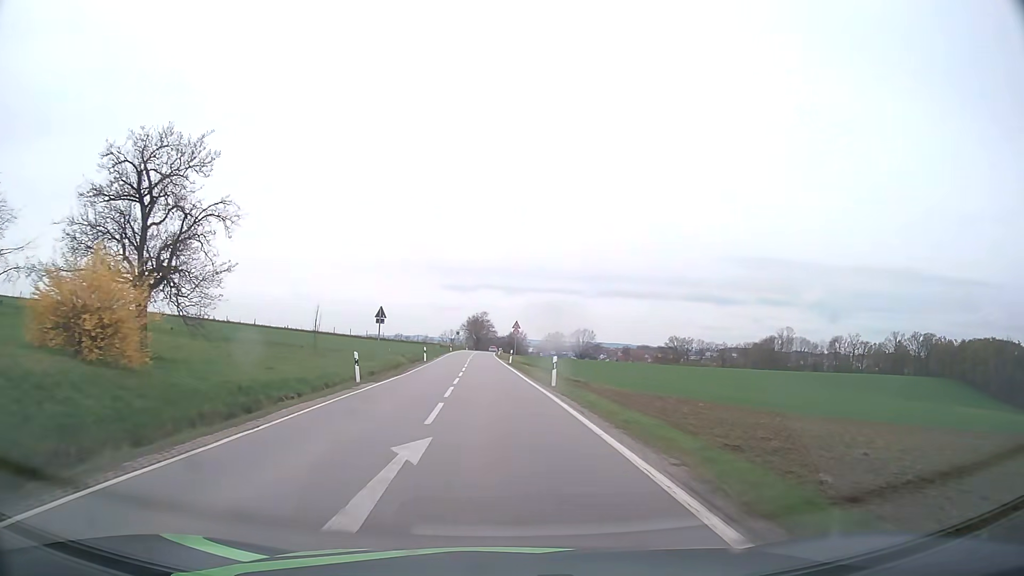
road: secondary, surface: asphalt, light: Day
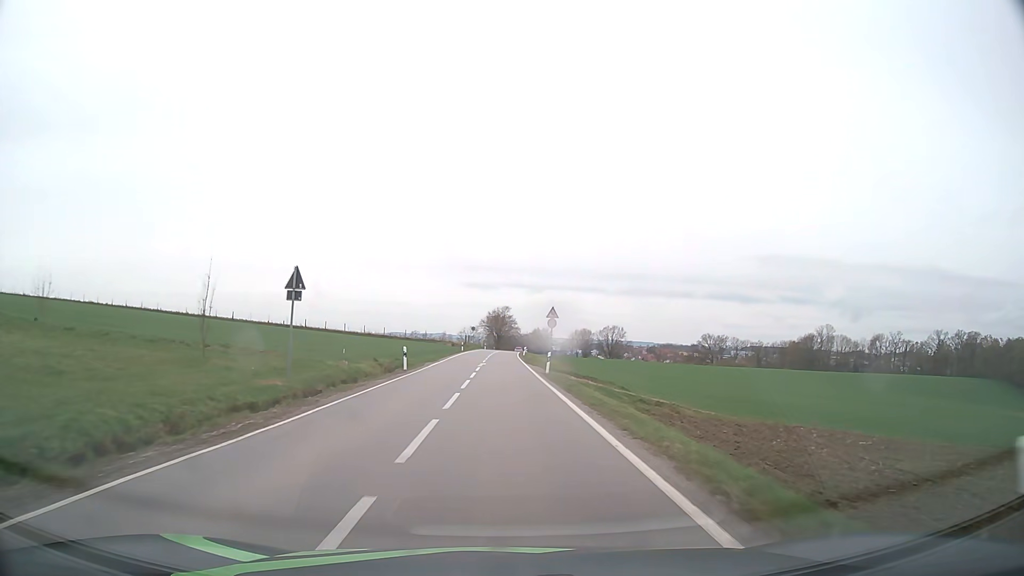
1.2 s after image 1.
(-0.5, +21.5) m; -2°
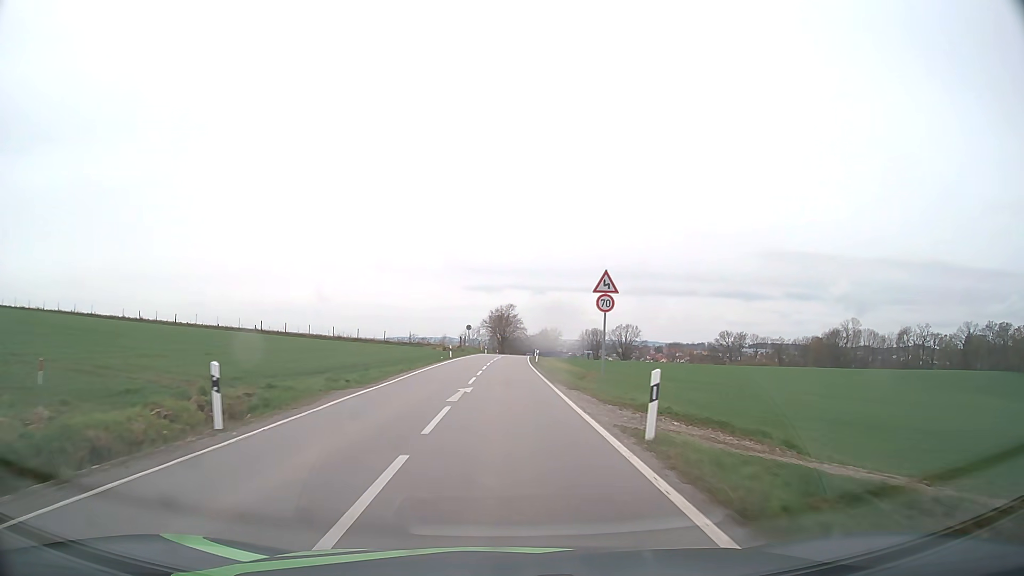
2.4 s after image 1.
(-0.1, +21.9) m; 0°
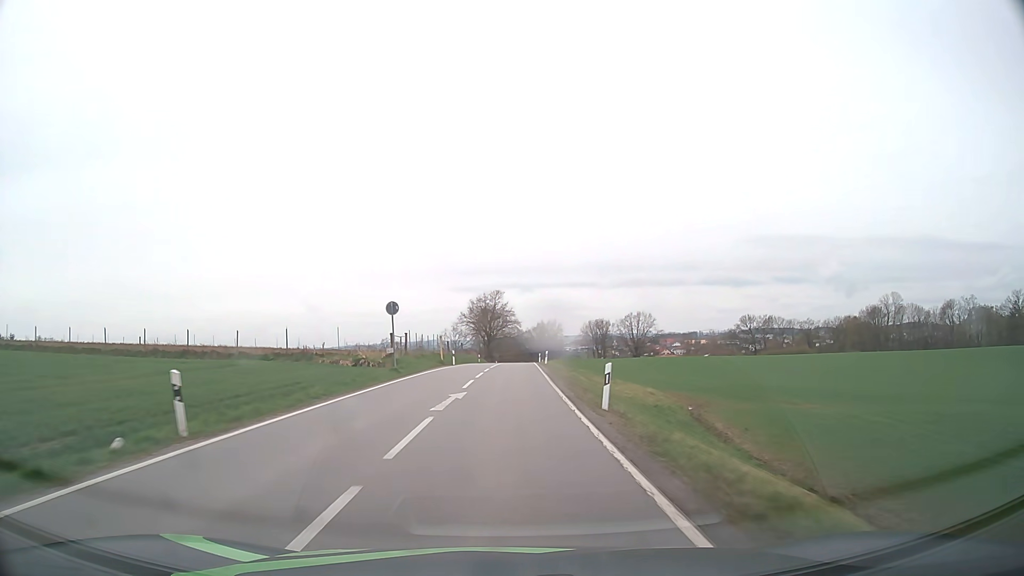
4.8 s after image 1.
(+0.3, +44.3) m; +1°
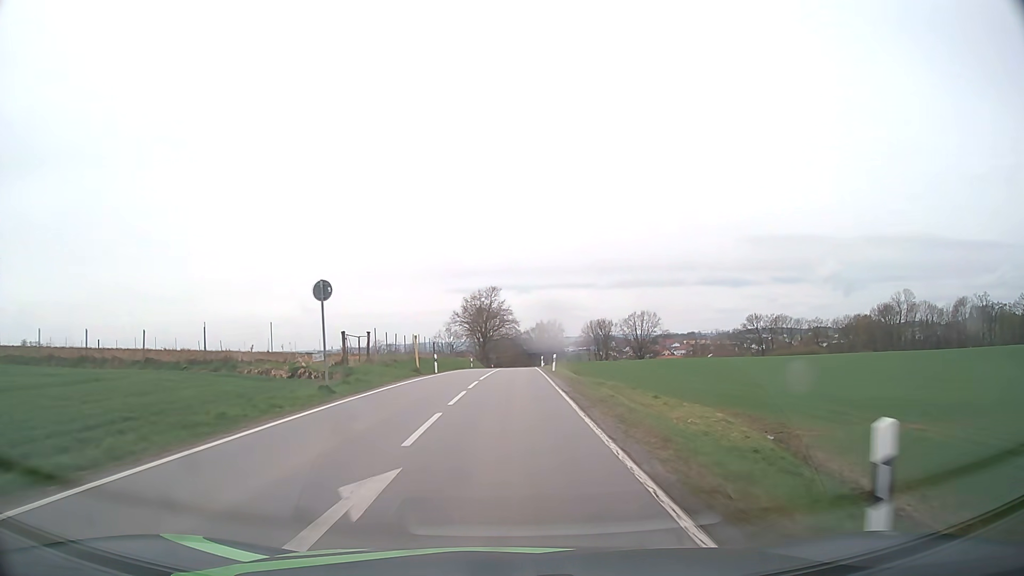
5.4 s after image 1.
(0.0, +11.0) m; 0°
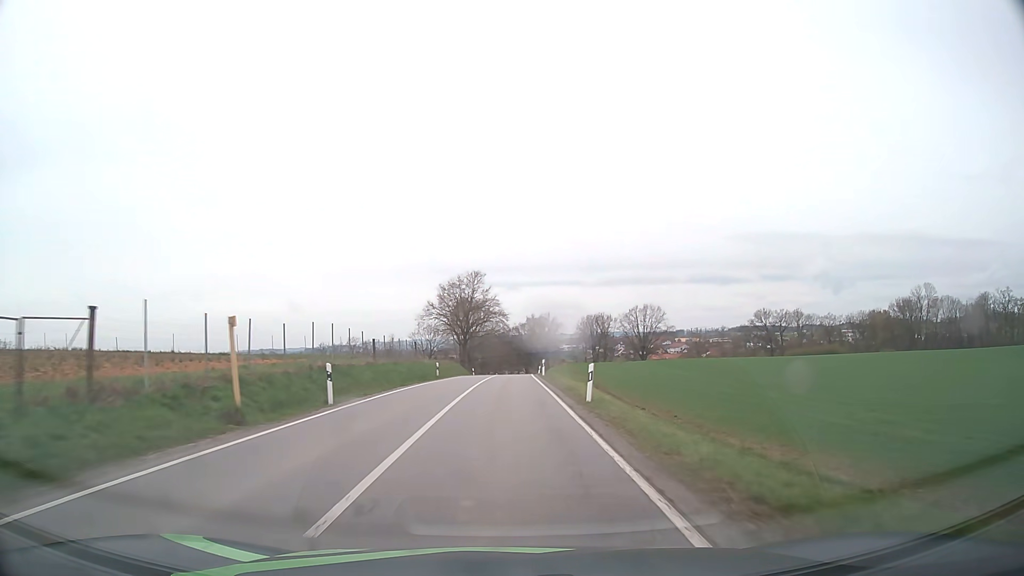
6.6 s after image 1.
(+0.2, +22.0) m; +1°
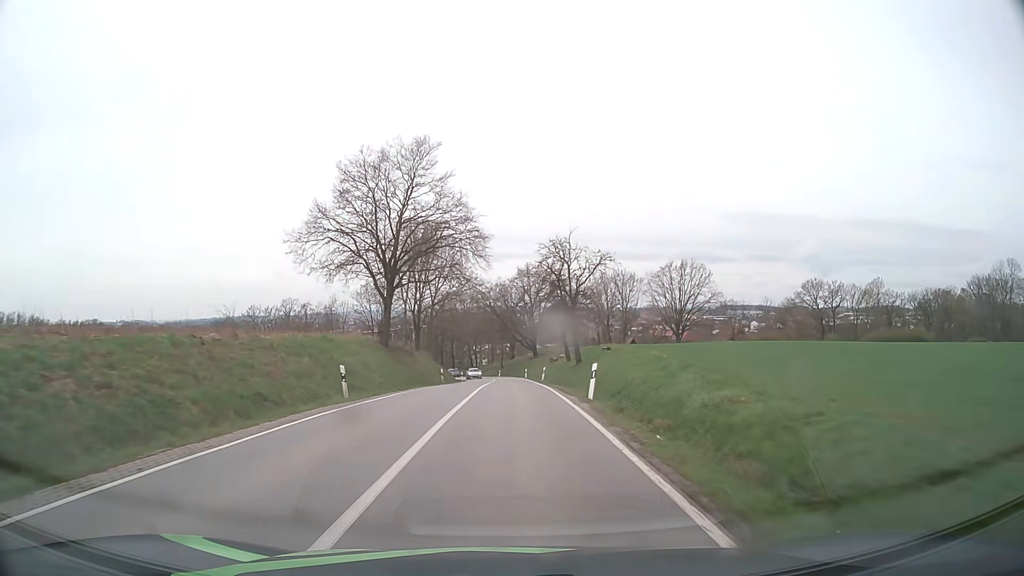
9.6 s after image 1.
(+0.4, +54.3) m; +1°
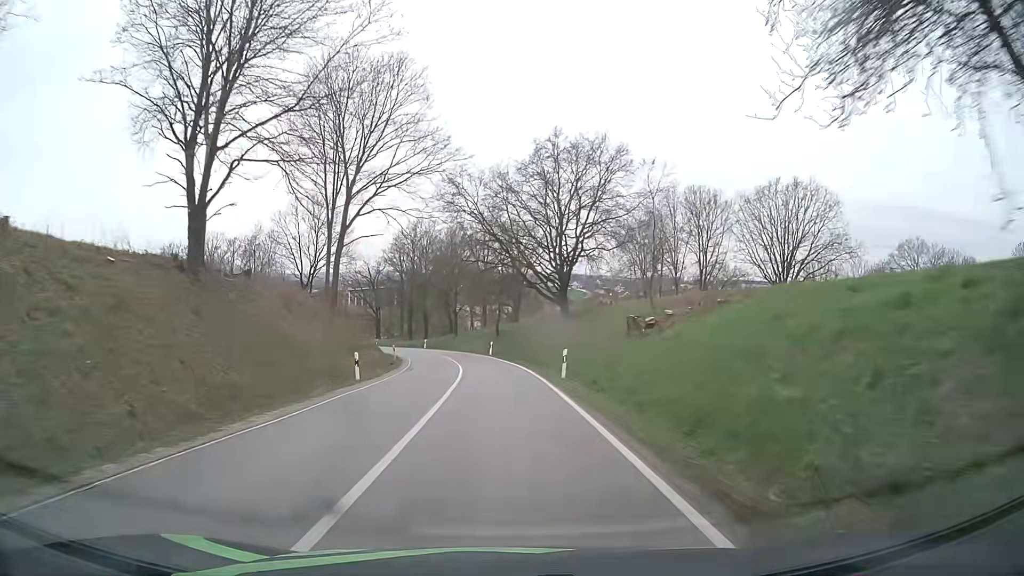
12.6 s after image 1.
(+0.2, +51.4) m; 0°
(0, +10) (0, +20) (-1, +30) (-2, +40) (-3, +50) (-5, +60) (-8, +69) (-11, +79) (-15, +88) (-19, +97) m
